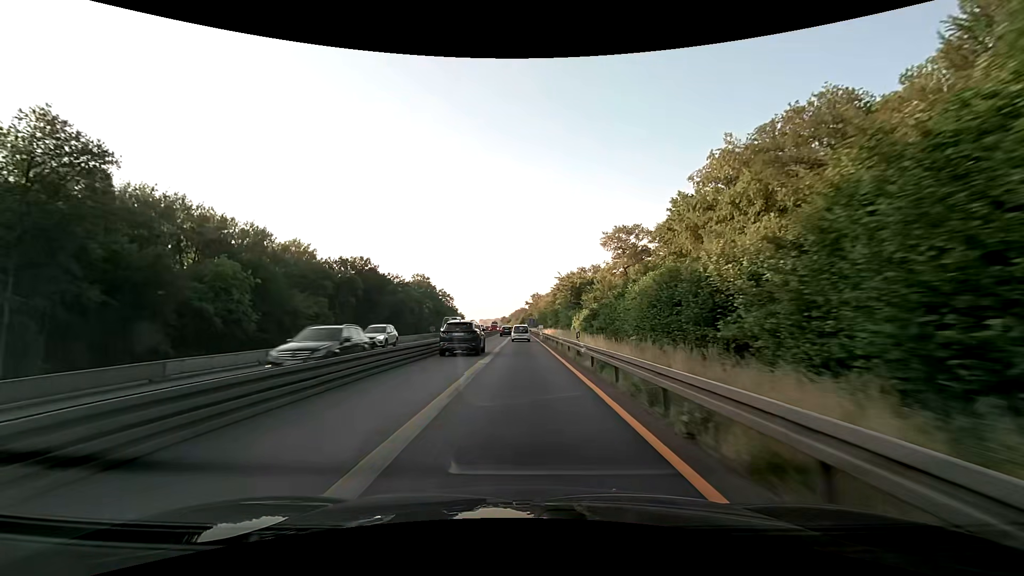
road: motorway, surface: asphalt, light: Day
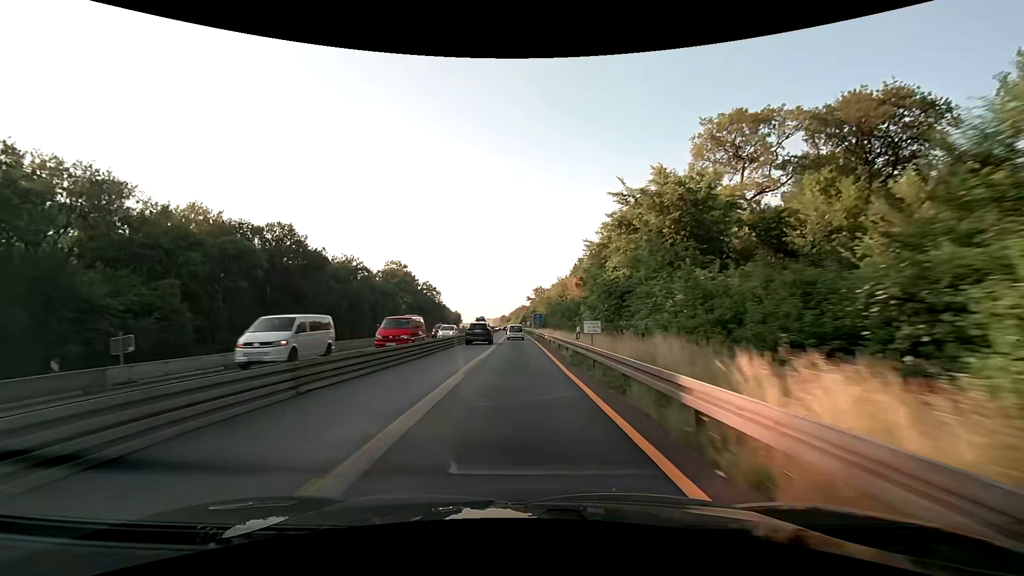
(0.0, +50.2) m; 0°
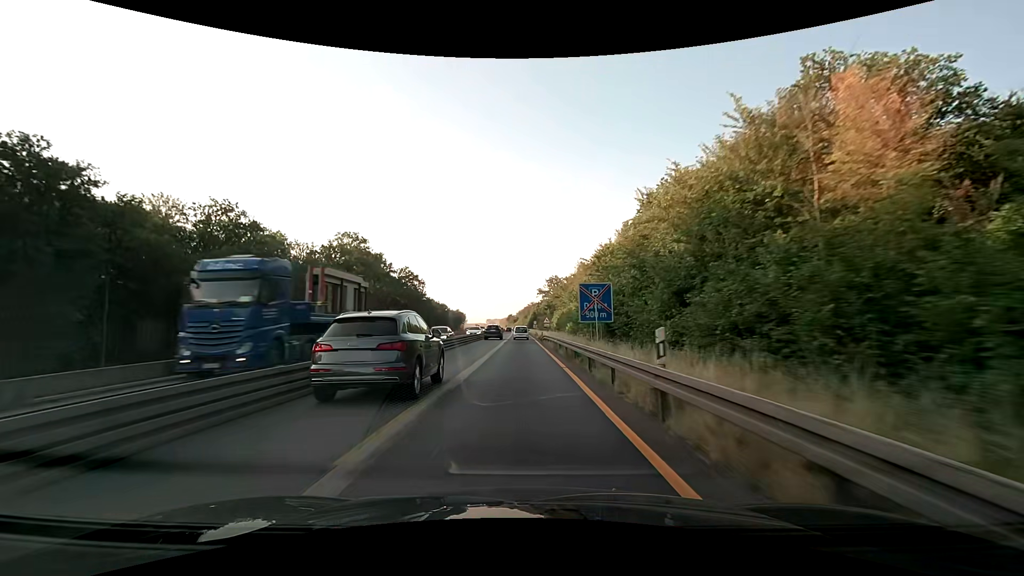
(-0.7, +62.7) m; -1°
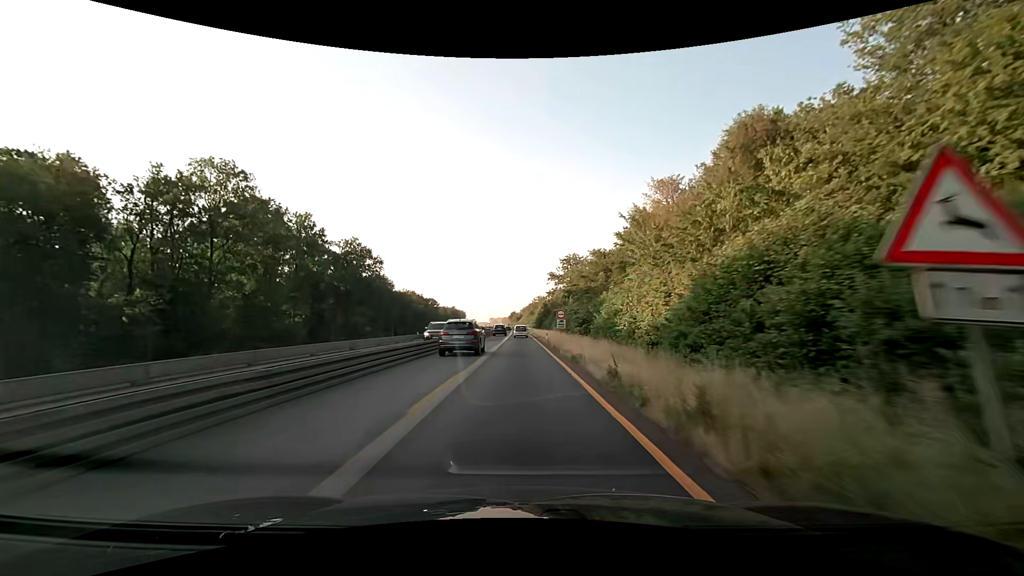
(-0.3, +62.8) m; -1°
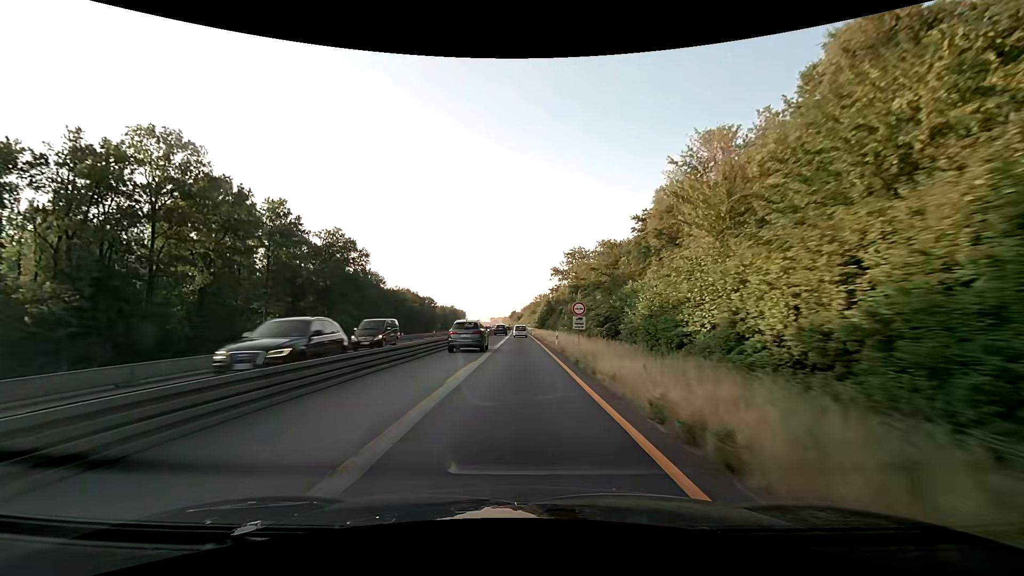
(0.0, +12.6) m; 0°
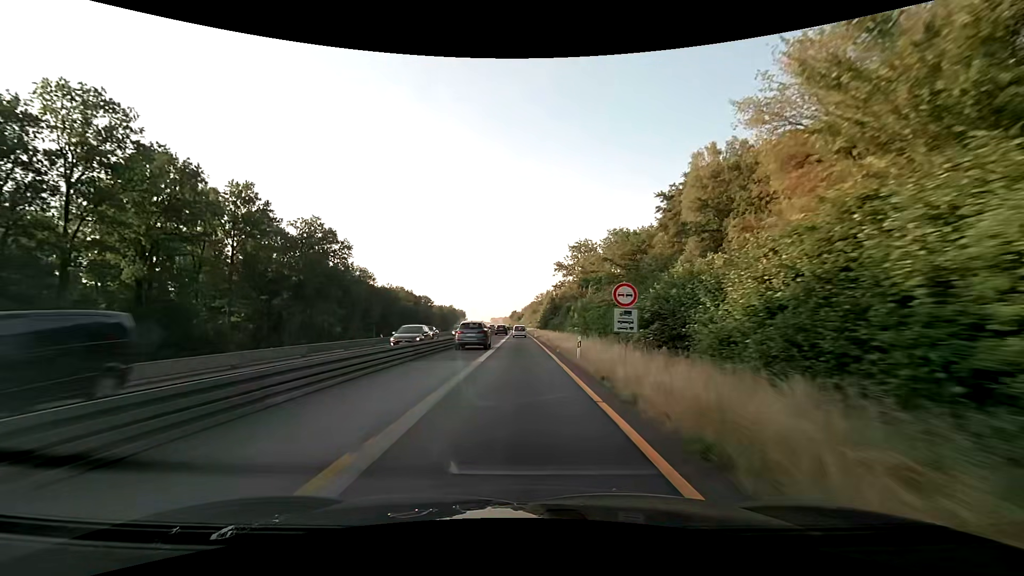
(0.0, +12.6) m; 0°
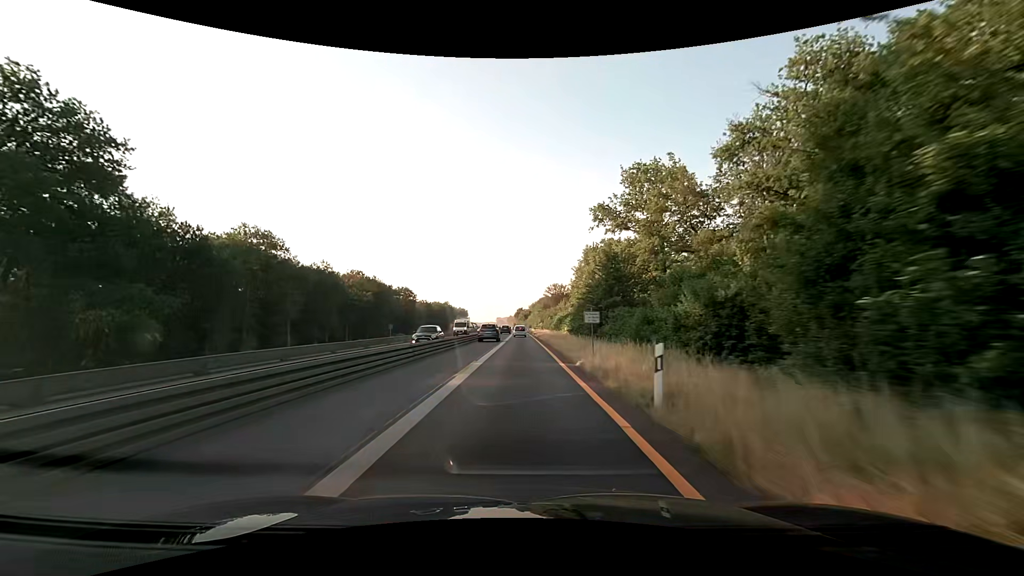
(-0.4, +62.8) m; -1°
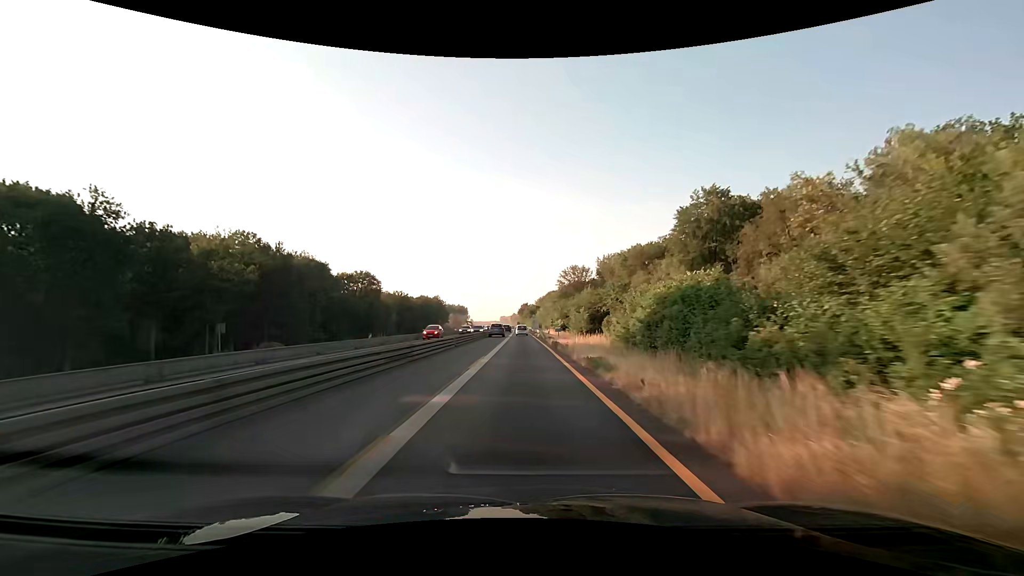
(-0.5, +62.8) m; -1°
(0, +10) (0, +20) (0, +30) (0, +40) (0, +50) (0, +60) (0, +70) (0, +80) (0, +90) (-1, +100) m
